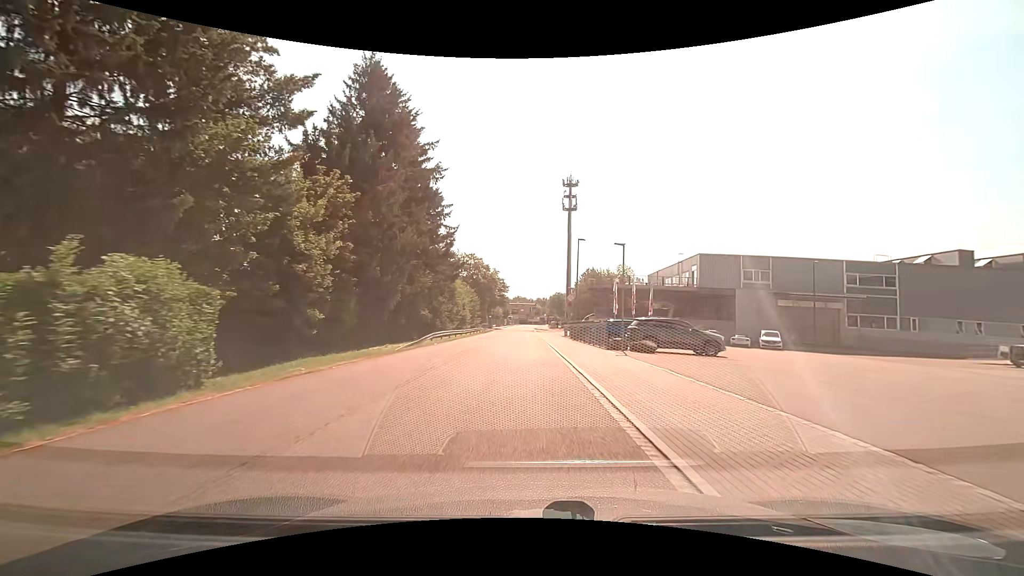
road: unclassified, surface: asphalt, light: Day
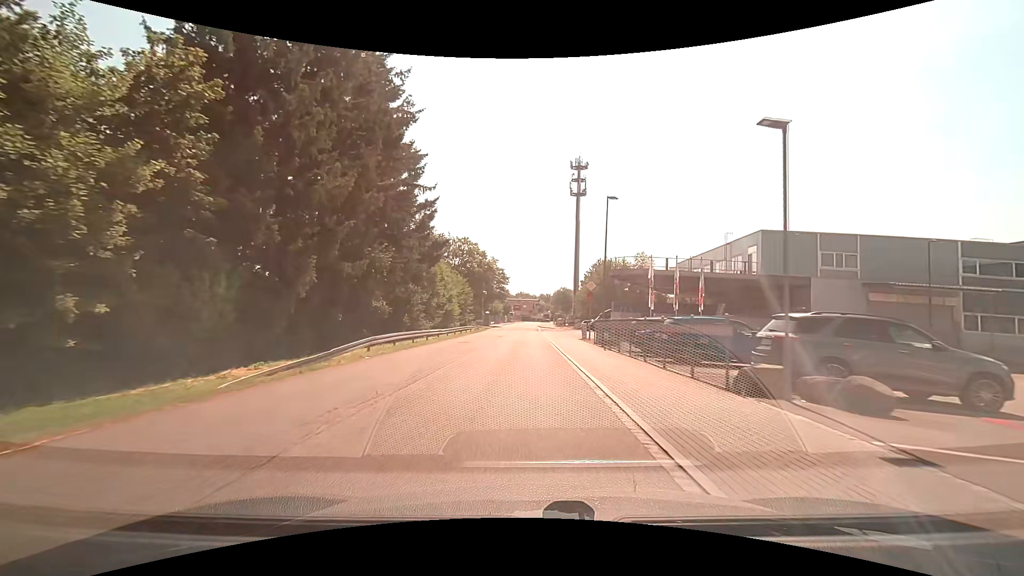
(0.0, +14.8) m; -1°
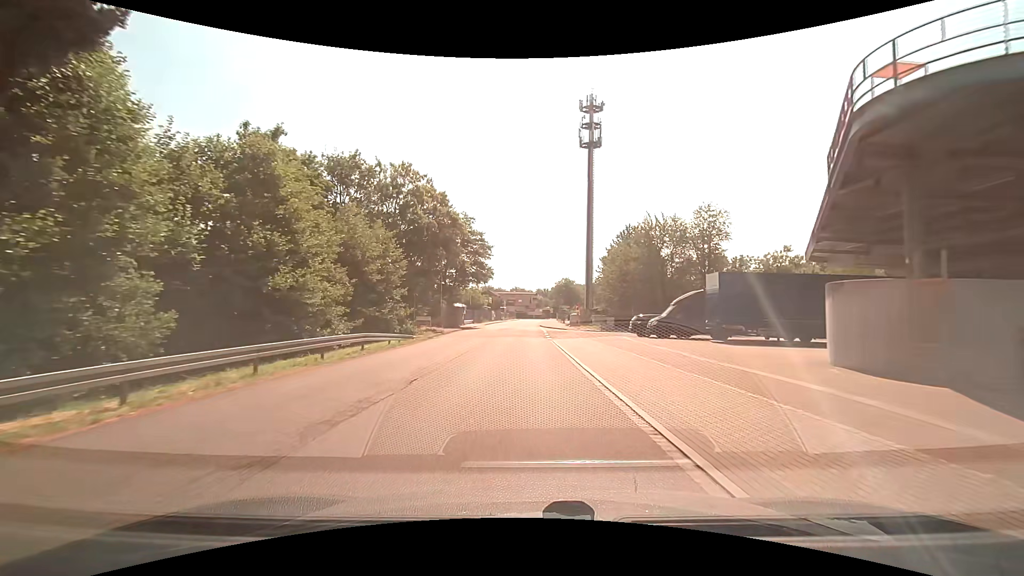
(+0.3, +36.9) m; +1°
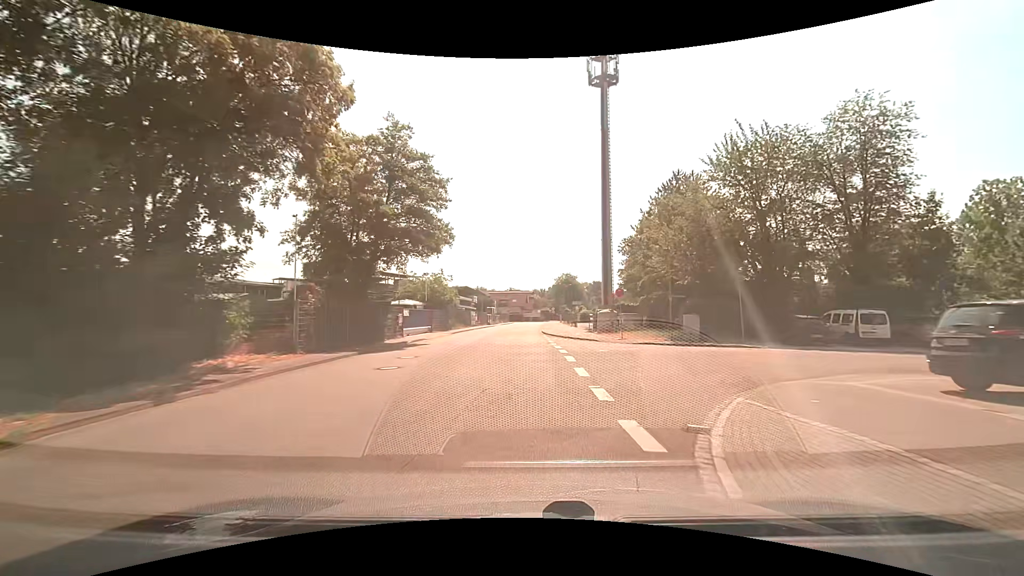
(+0.1, +28.0) m; +1°
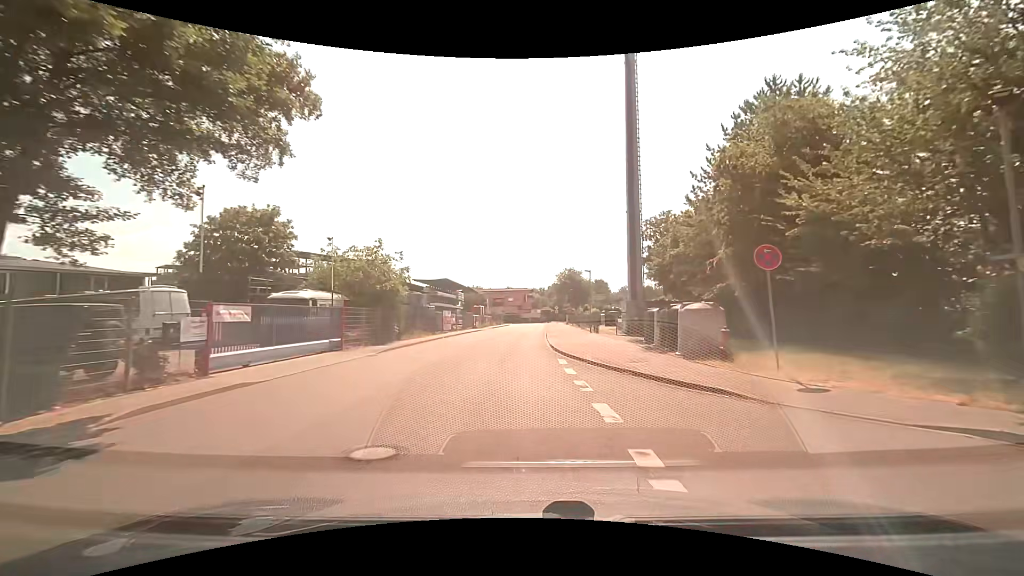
(-0.1, +19.6) m; 0°
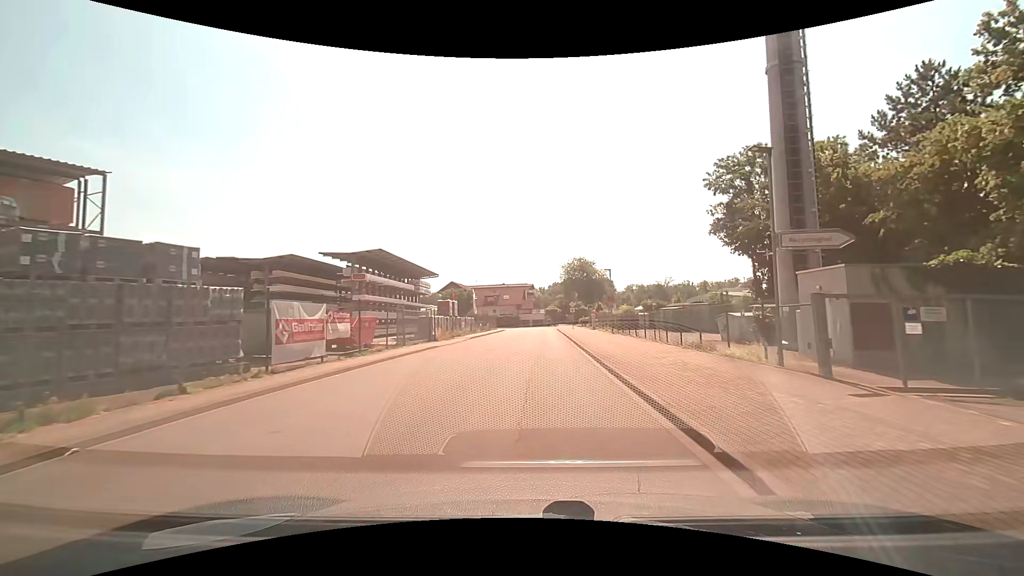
(-0.8, +30.3) m; 0°
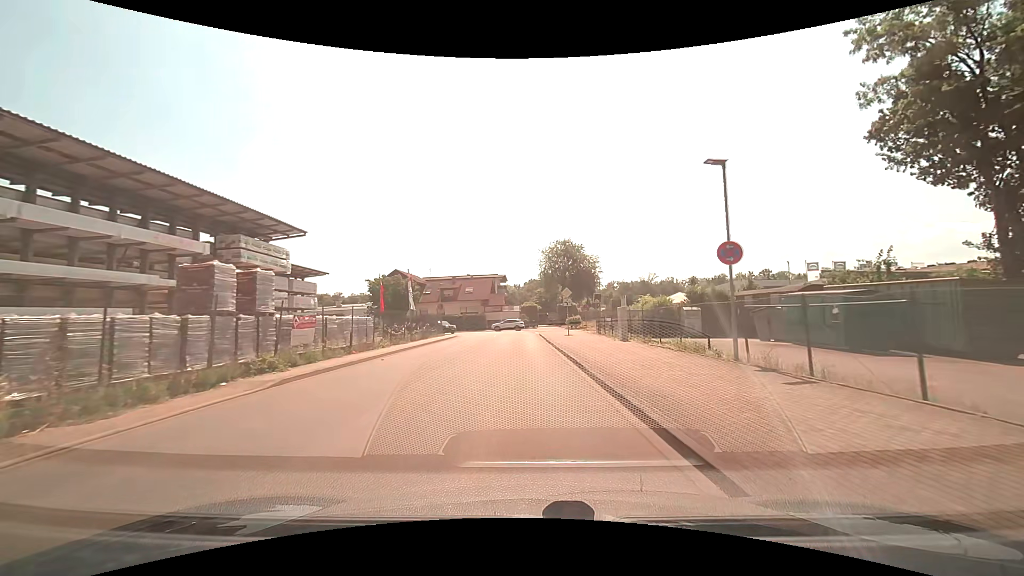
(+0.8, +27.6) m; +3°
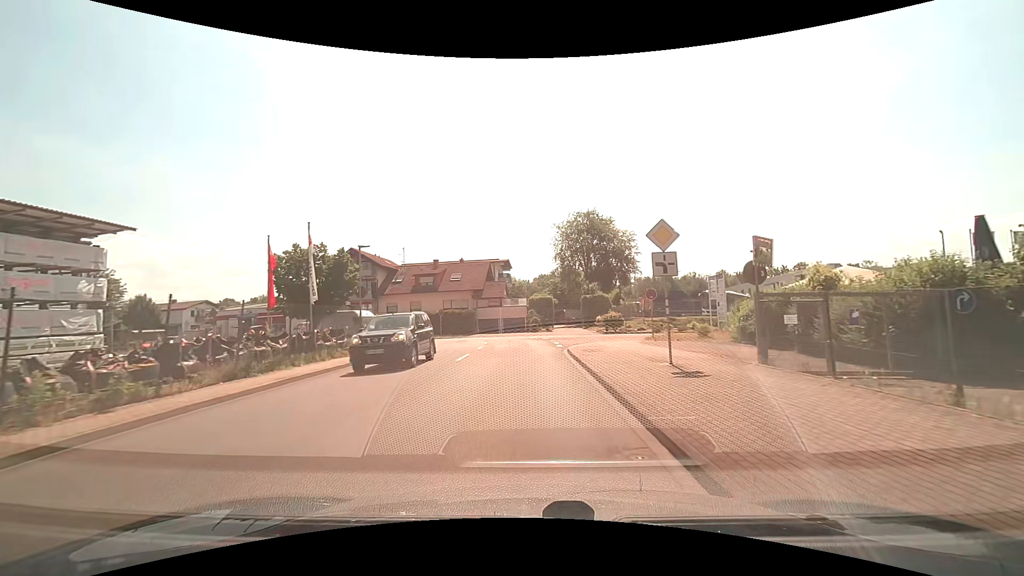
(-0.2, +24.8) m; -1°
(0, +10) (0, +20) (0, +30) (-4, +39) (-12, +45) (-21, +48) (-31, +51) (-41, +53) (-50, +56) (-59, +60) m
